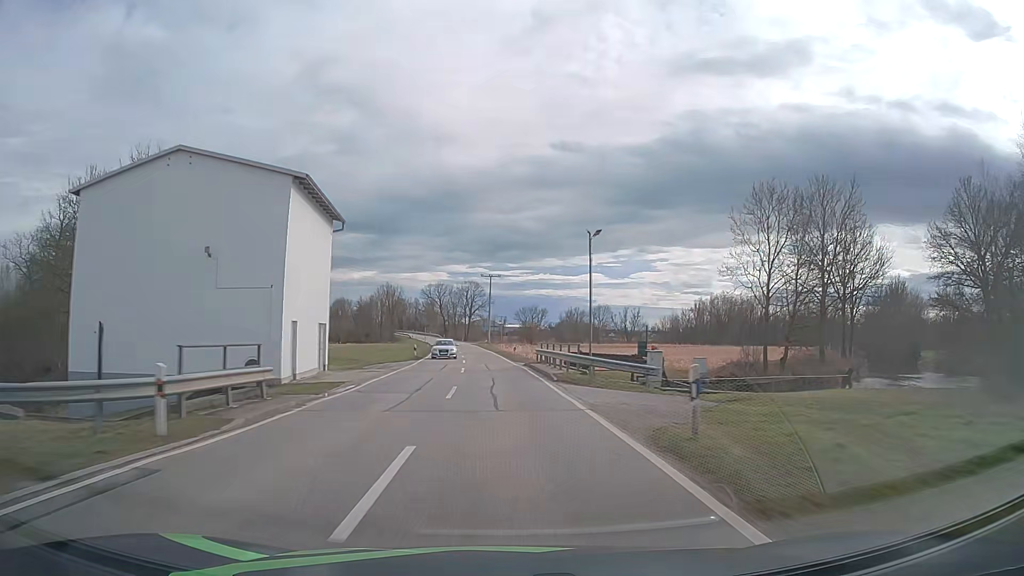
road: tertiary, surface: asphalt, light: Day
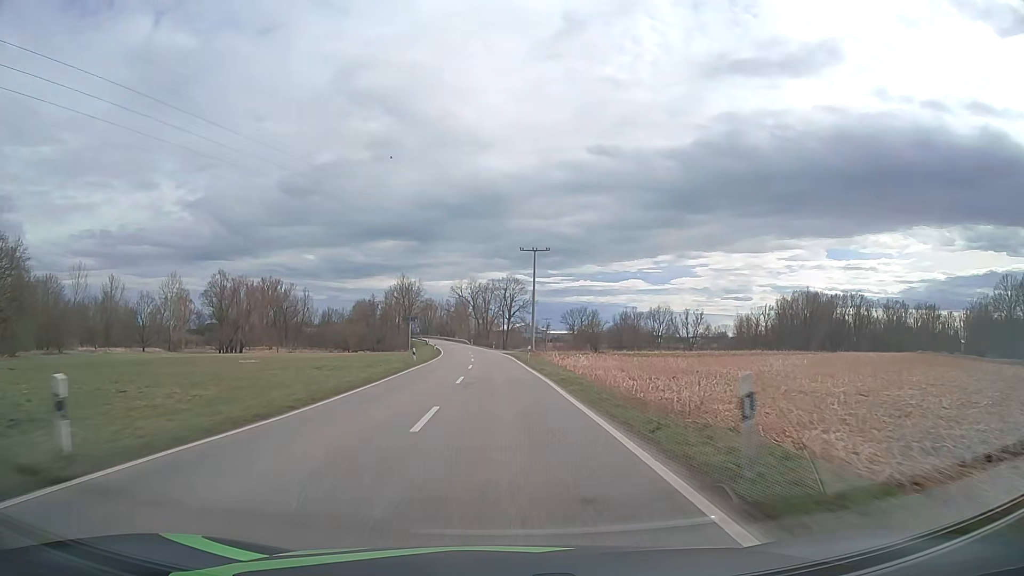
(-1.1, +42.9) m; -3°
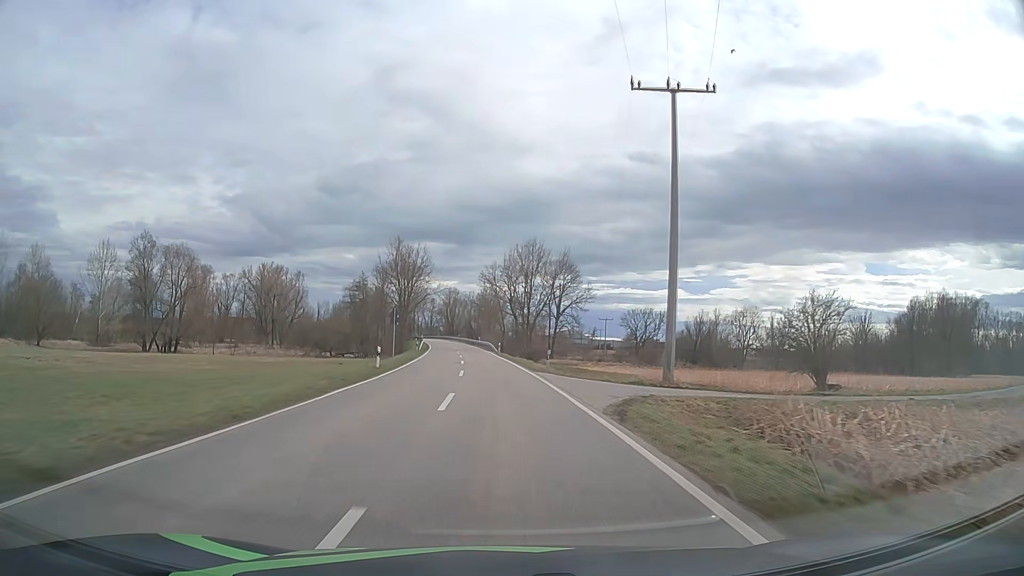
(-1.7, +57.4) m; -3°
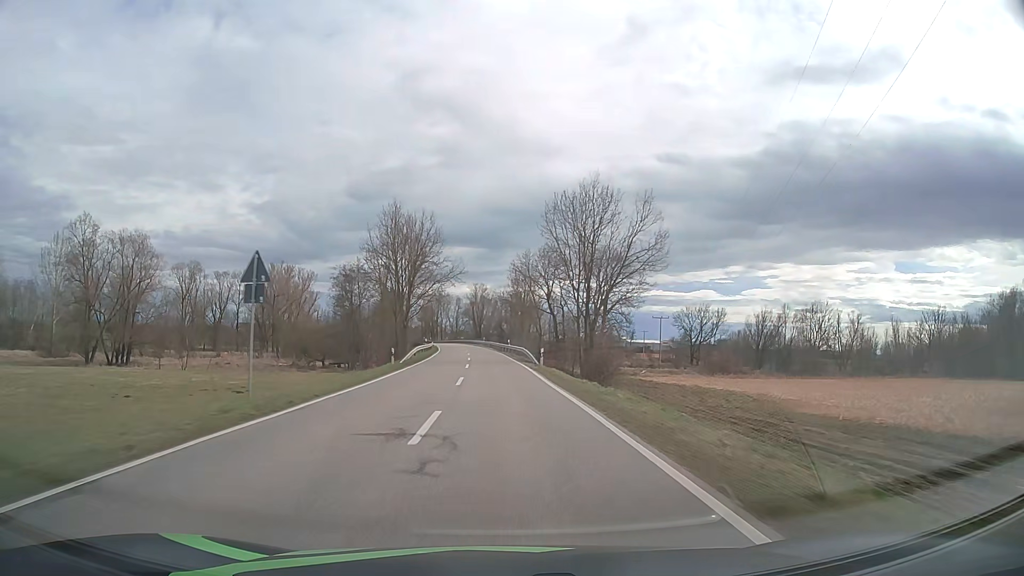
(-0.6, +28.9) m; -3°
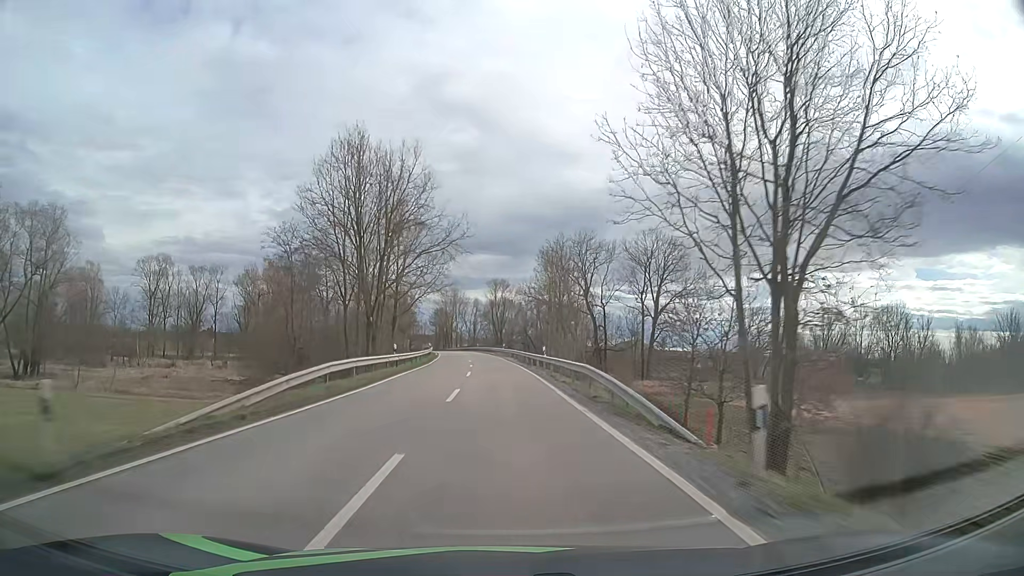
(-0.5, +29.0) m; -2°
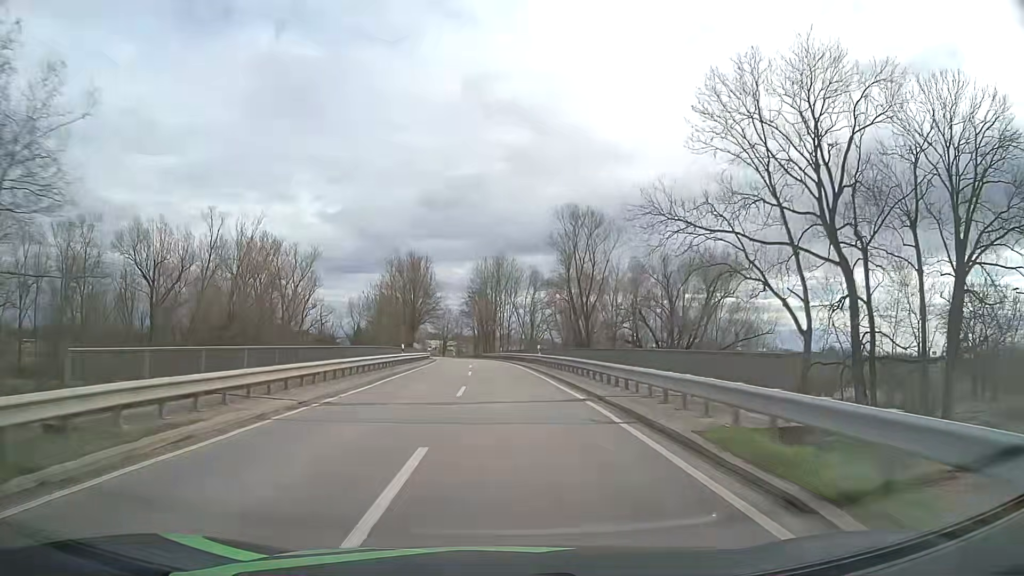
(-2.9, +72.1) m; -5°
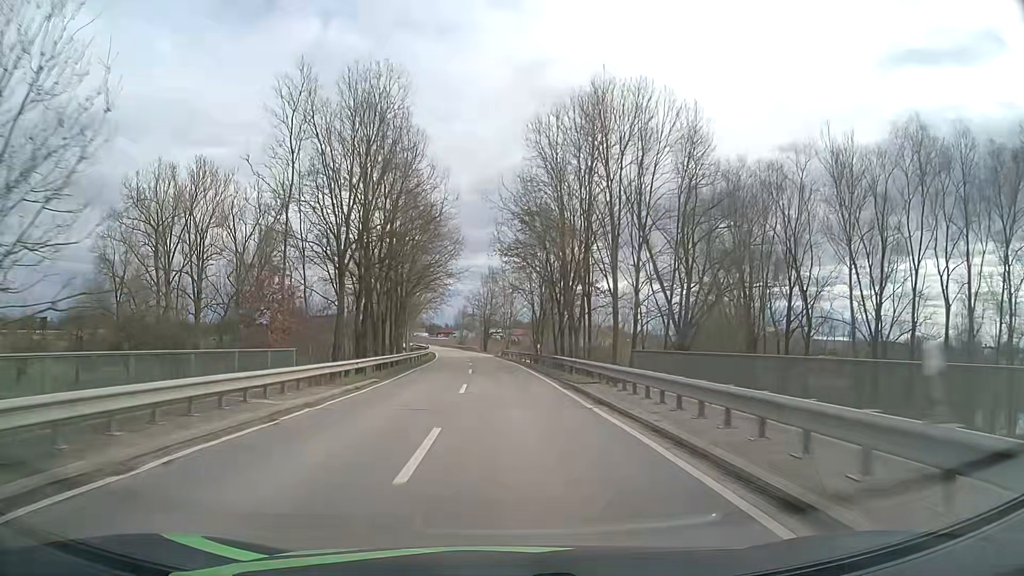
(-3.3, +70.3) m; -5°
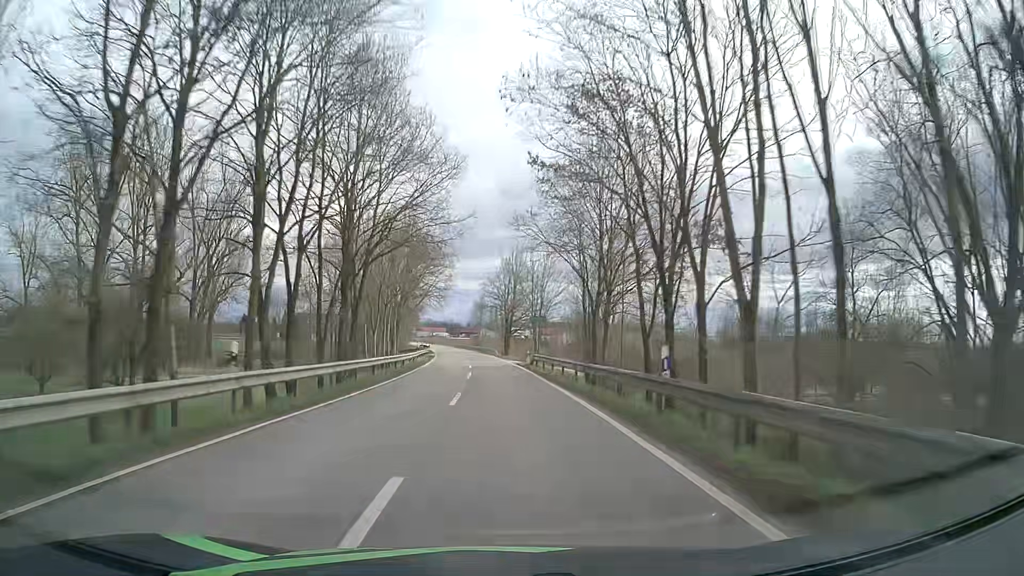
(-0.5, +28.0) m; -2°
